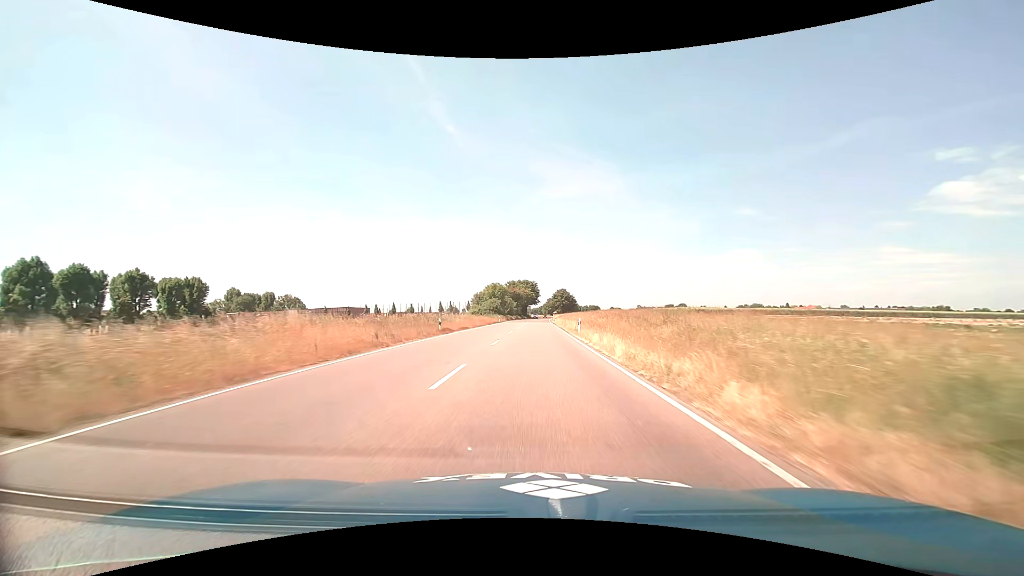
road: primary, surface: asphalt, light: Day
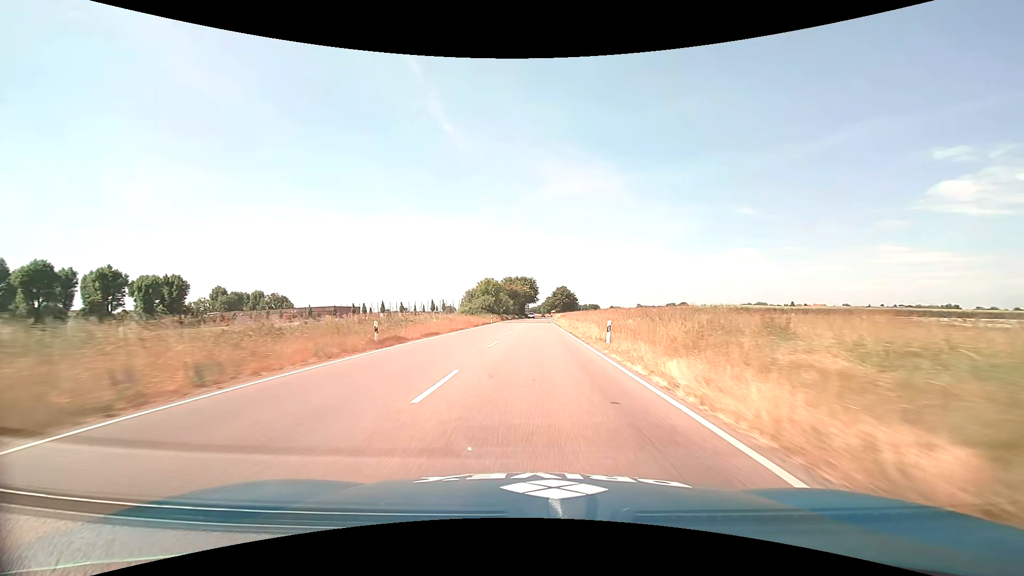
(0.0, +13.4) m; 0°
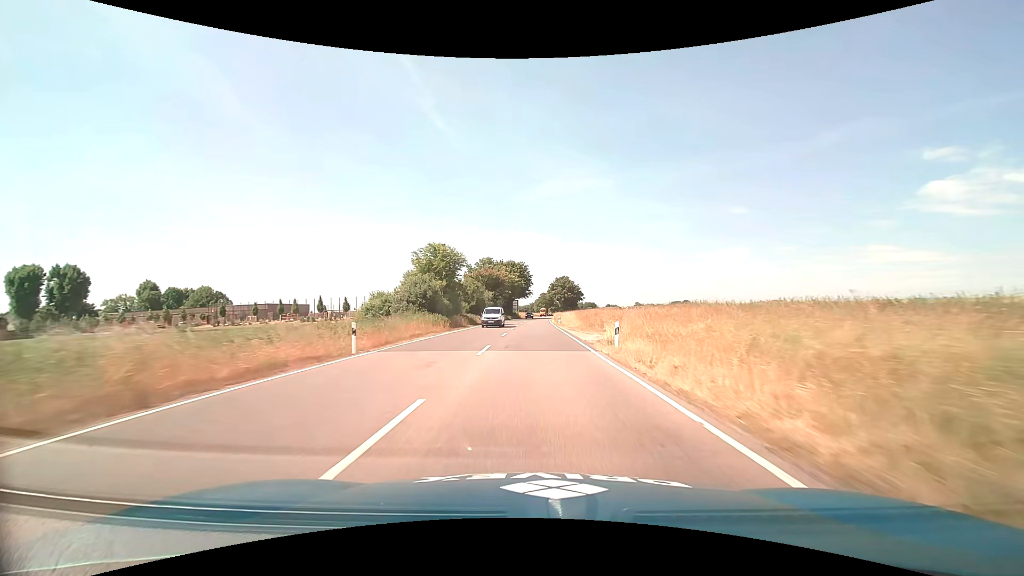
(+0.3, +51.5) m; +1°
(0, +10) (0, +20) (0, +30) (0, +40) (0, +50) (+1, +60) (+1, +70) (+1, +80) (+1, +90) (+2, +100) m
